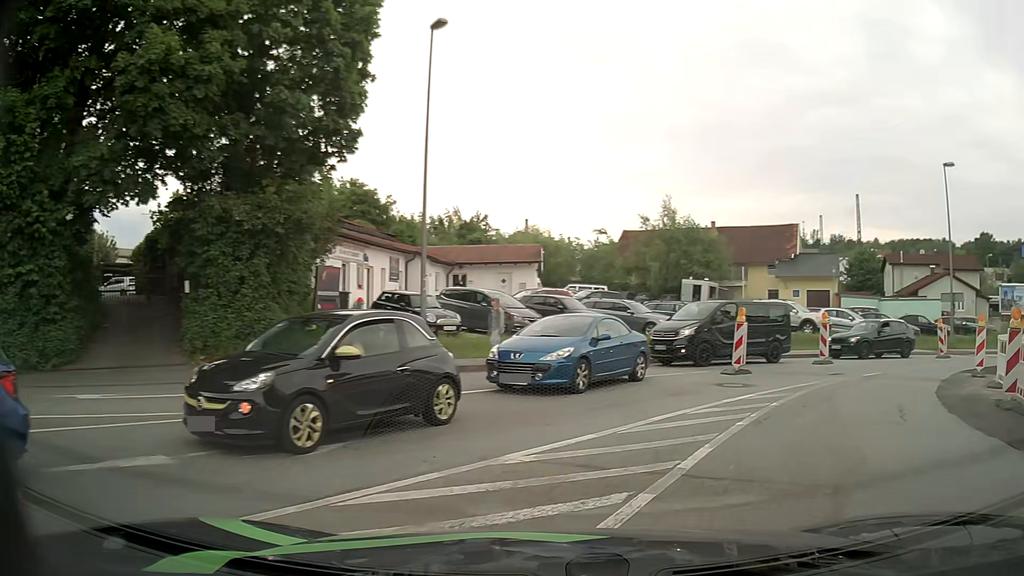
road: tertiary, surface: asphalt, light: Day
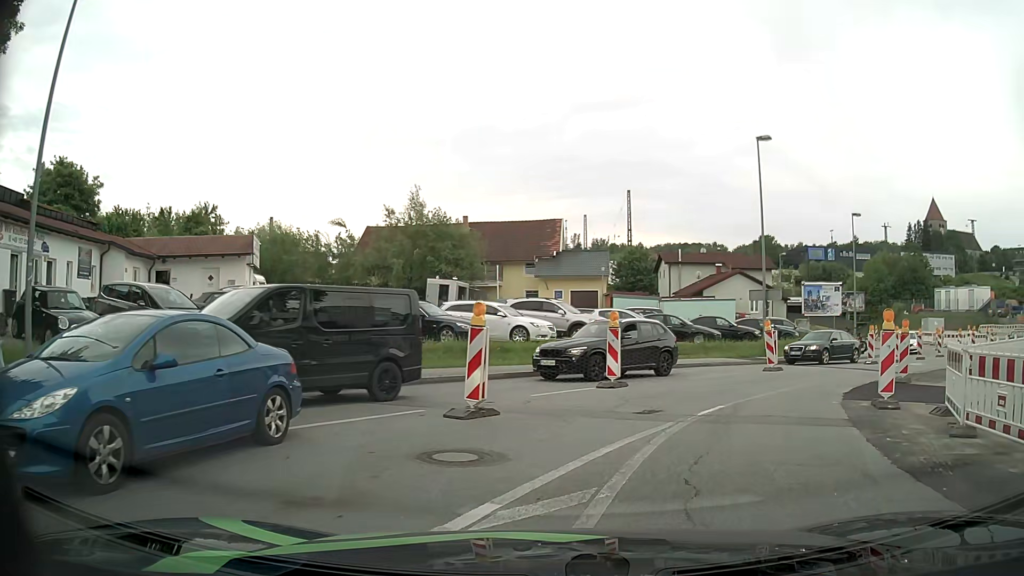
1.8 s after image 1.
(+1.7, +7.0) m; +22°
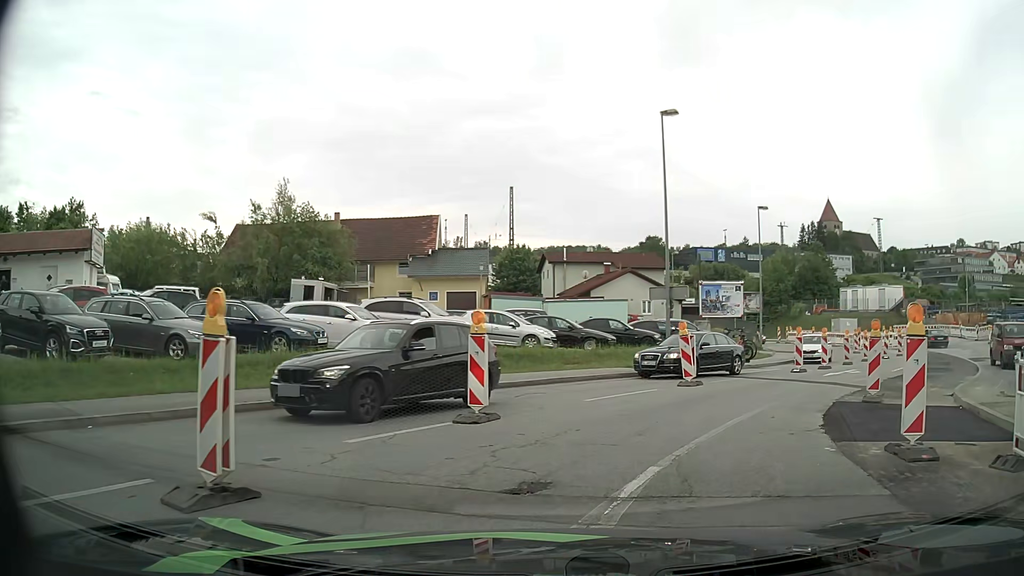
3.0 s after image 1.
(+0.3, +4.6) m; +9°
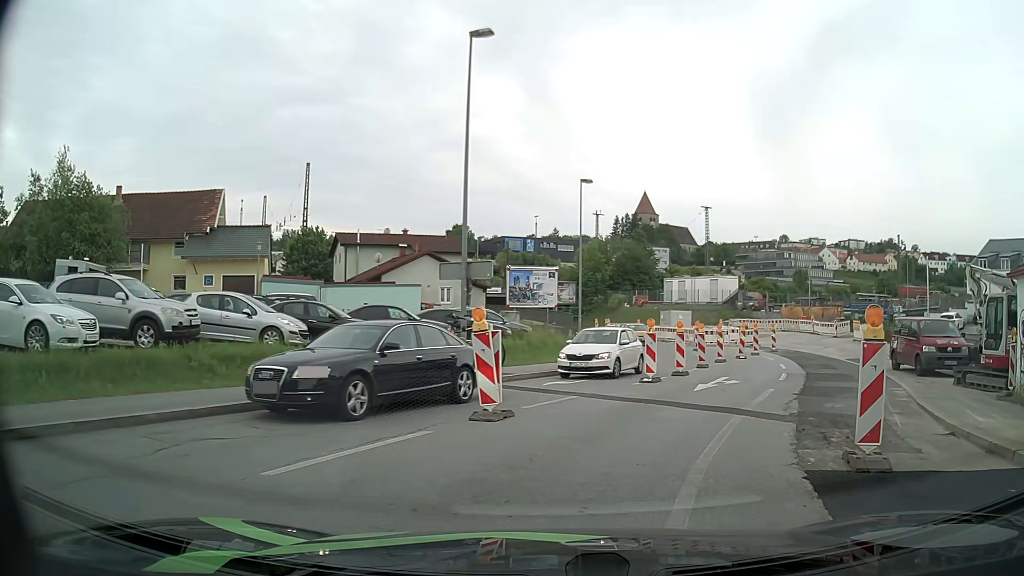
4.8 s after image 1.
(+1.0, +7.2) m; +16°
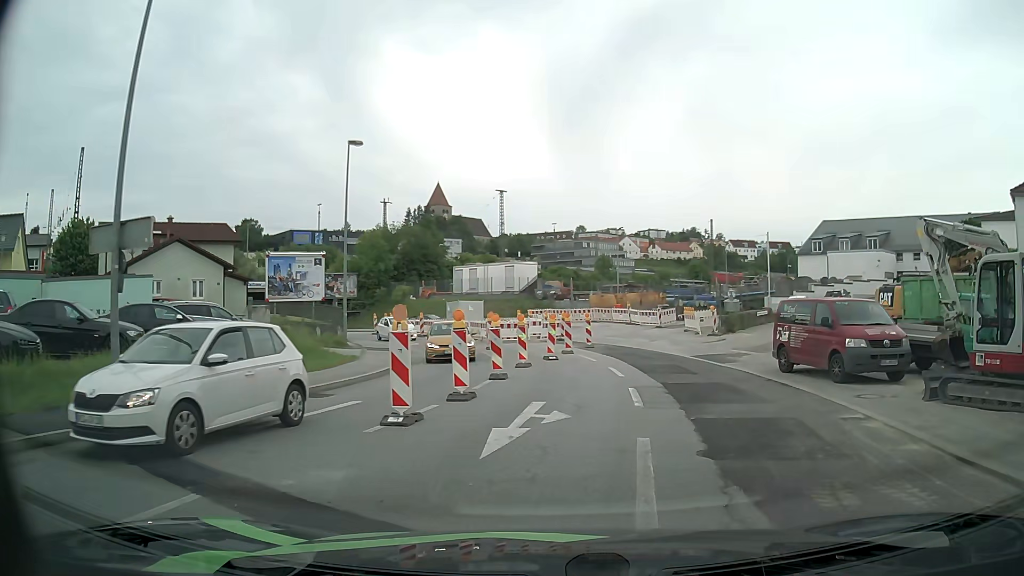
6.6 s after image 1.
(+1.4, +8.0) m; +18°
